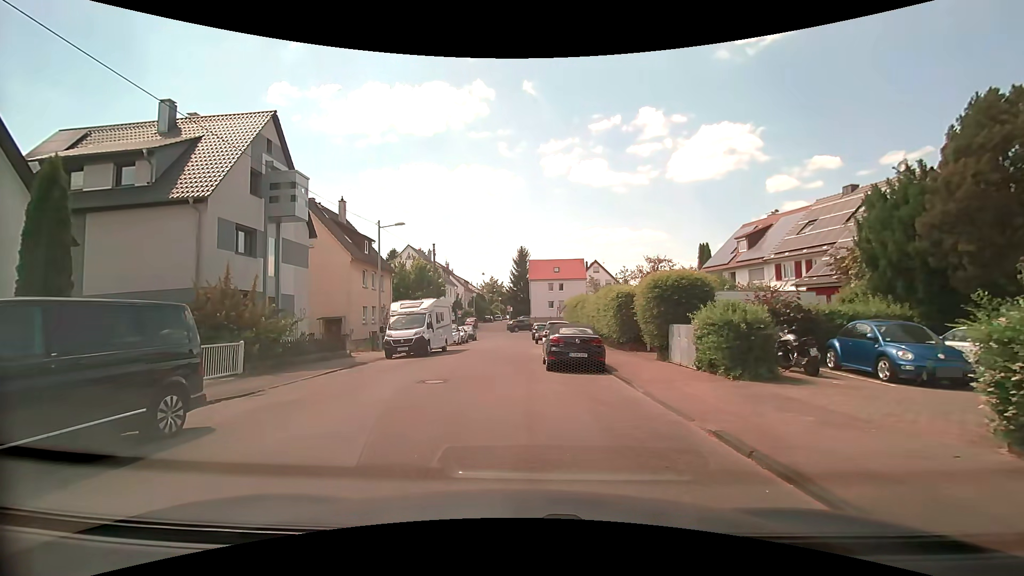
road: residential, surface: asphalt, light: Day
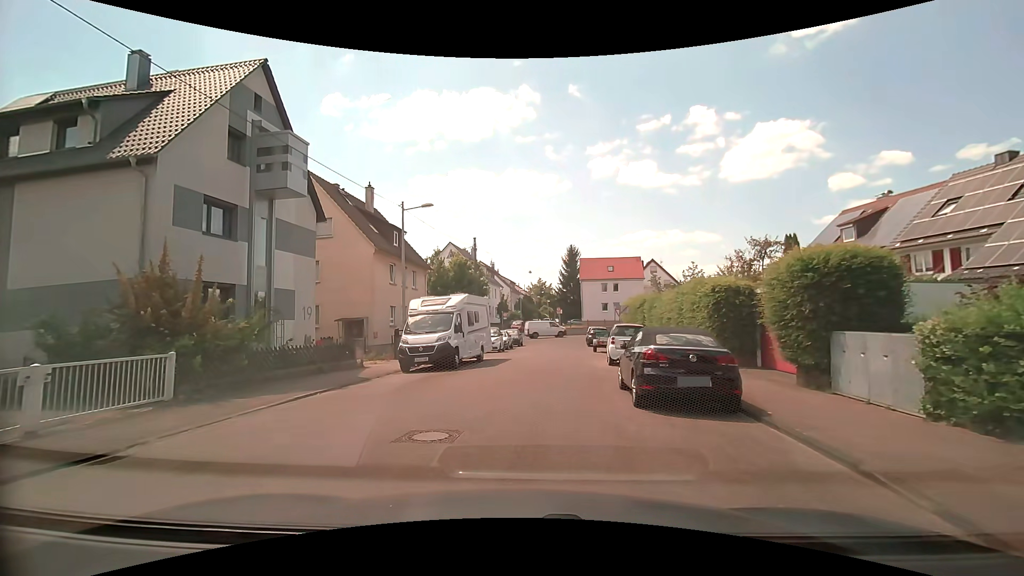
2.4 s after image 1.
(-0.1, +6.1) m; -4°
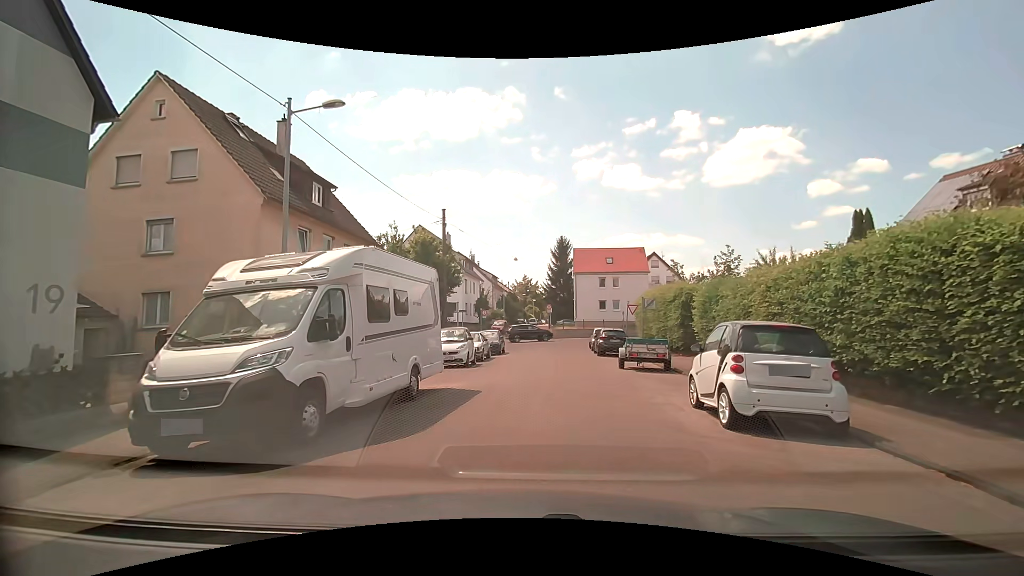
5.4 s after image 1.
(-0.2, +11.5) m; +1°
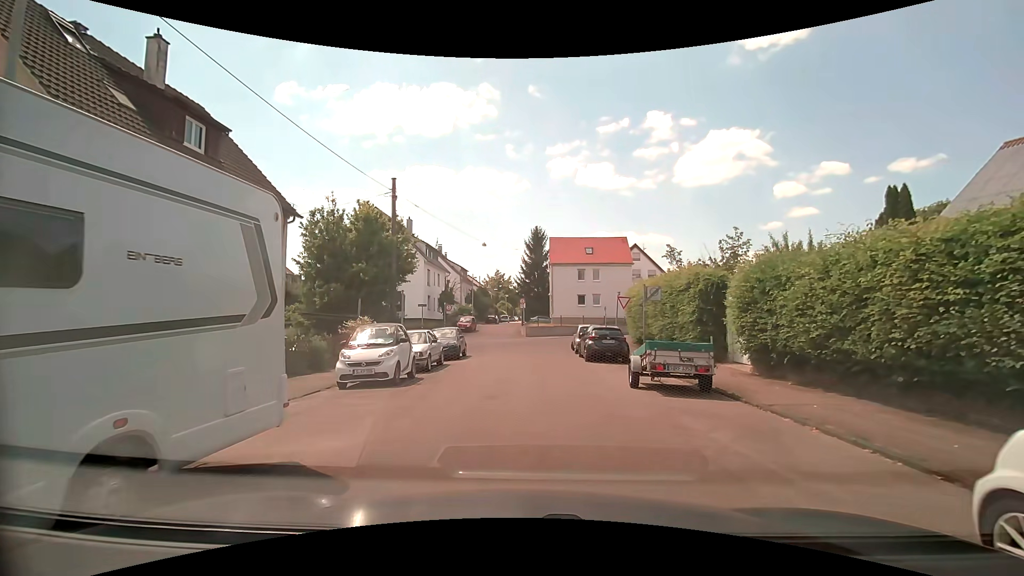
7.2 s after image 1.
(+0.2, +6.6) m; +3°
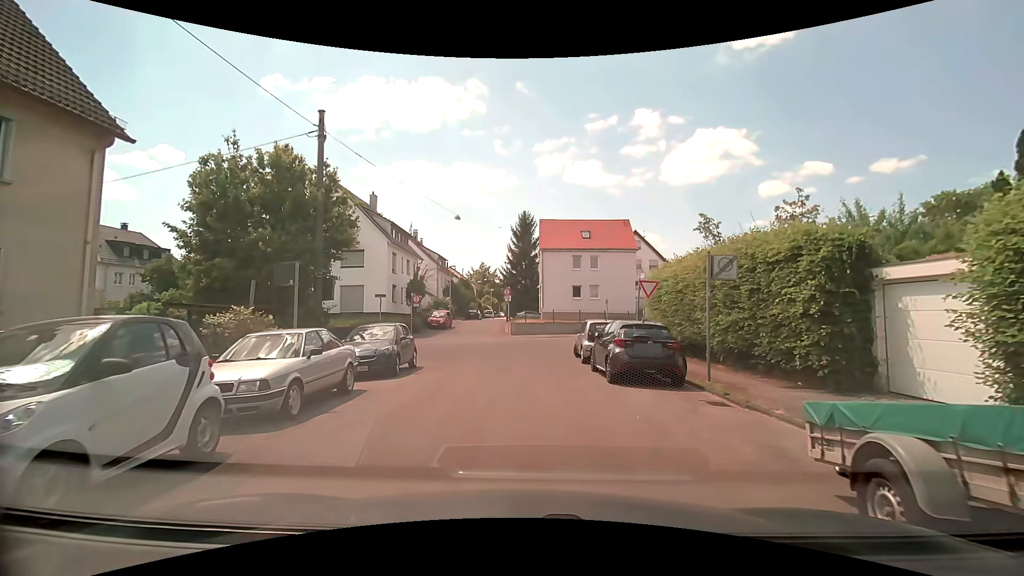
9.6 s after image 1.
(+0.2, +8.6) m; +2°
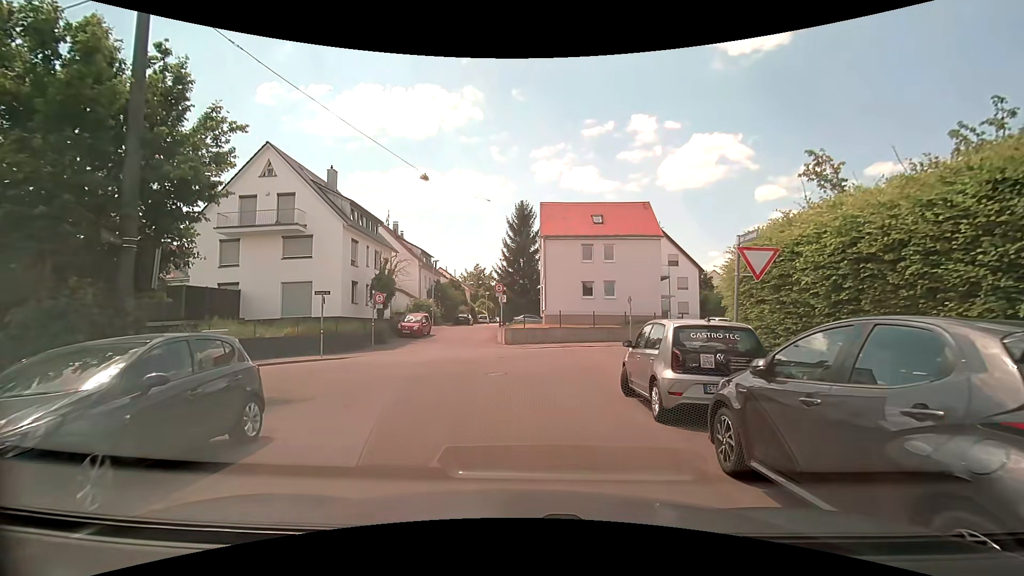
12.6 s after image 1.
(0.0, +9.5) m; 0°
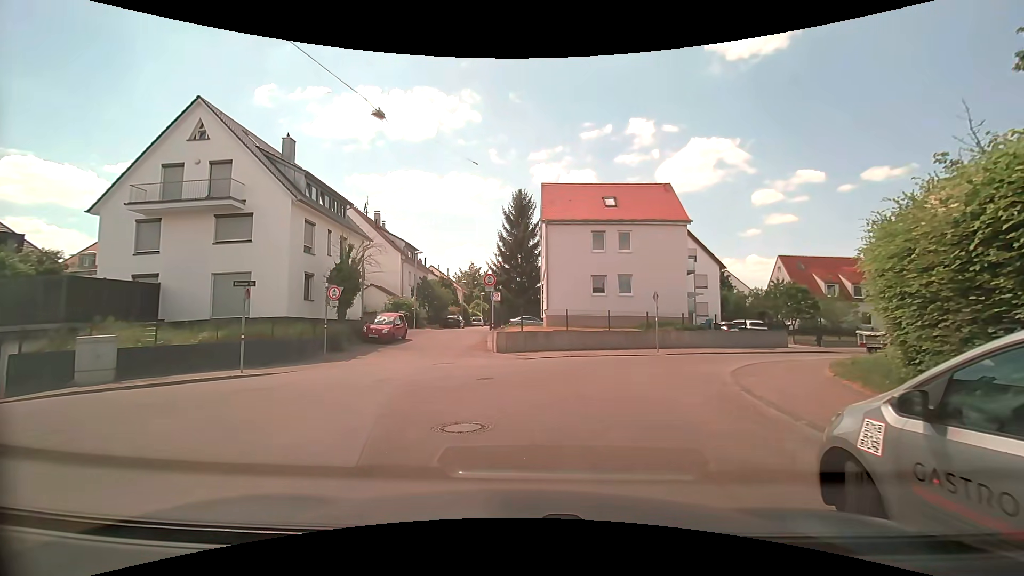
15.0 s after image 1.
(0.0, +6.7) m; -1°
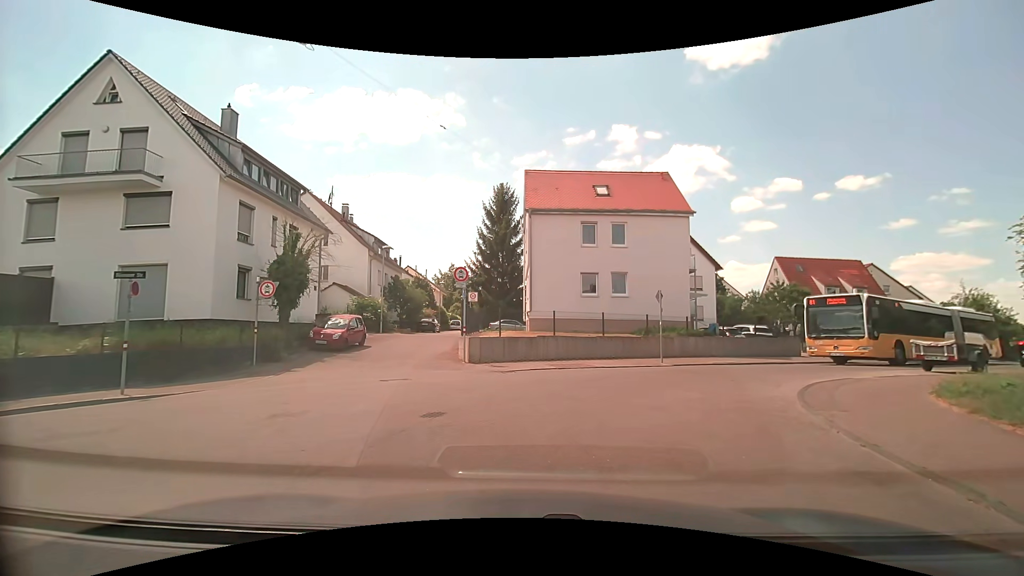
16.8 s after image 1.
(+0.2, +4.1) m; +1°
